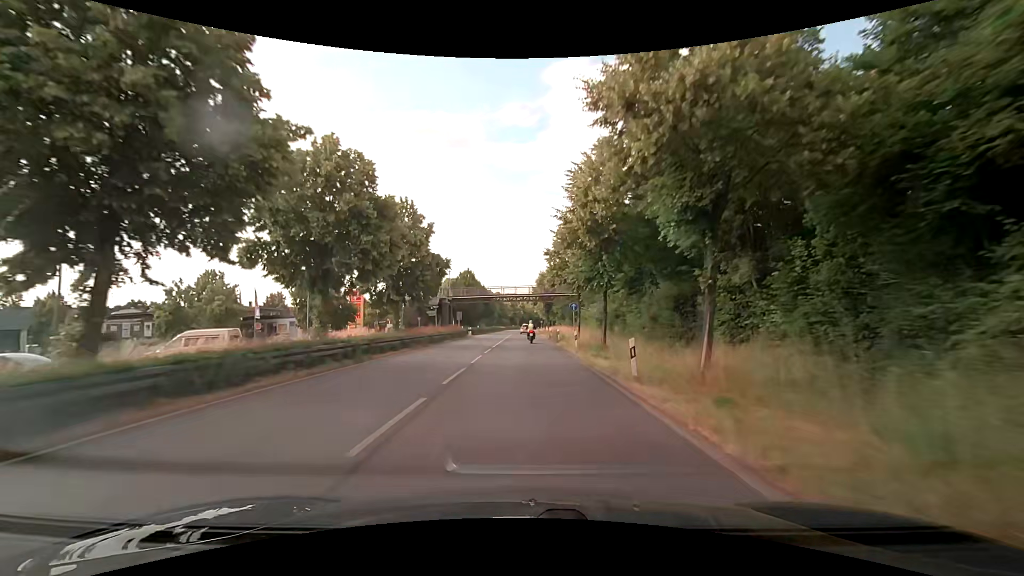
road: primary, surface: asphalt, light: Day
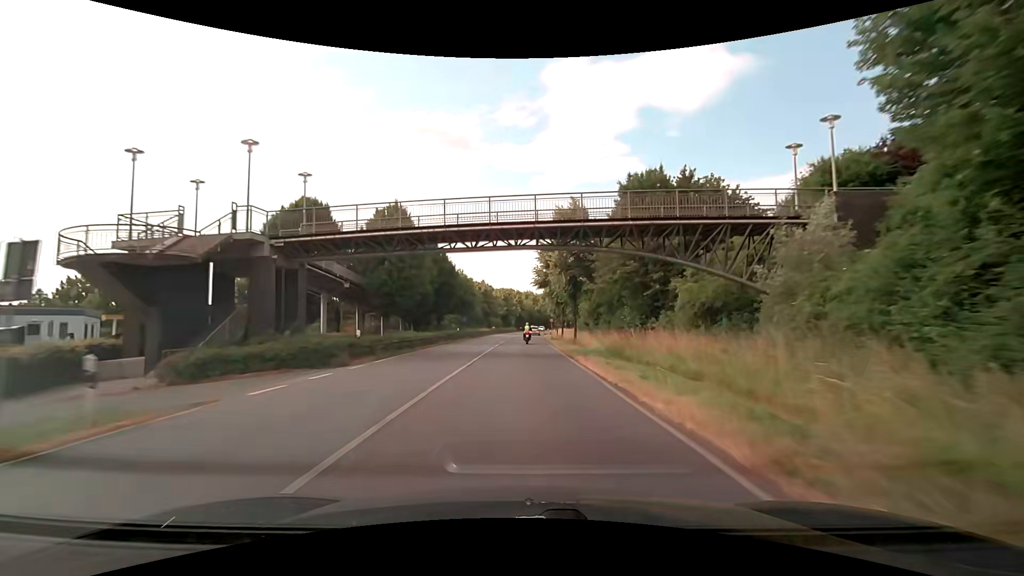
(-0.2, +52.2) m; 0°
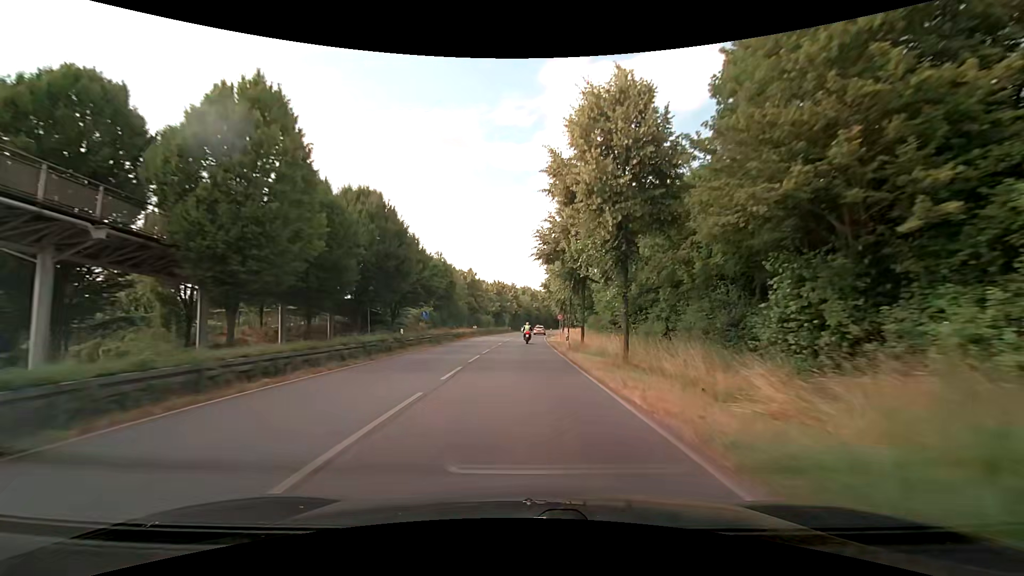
(-0.1, +21.8) m; 0°
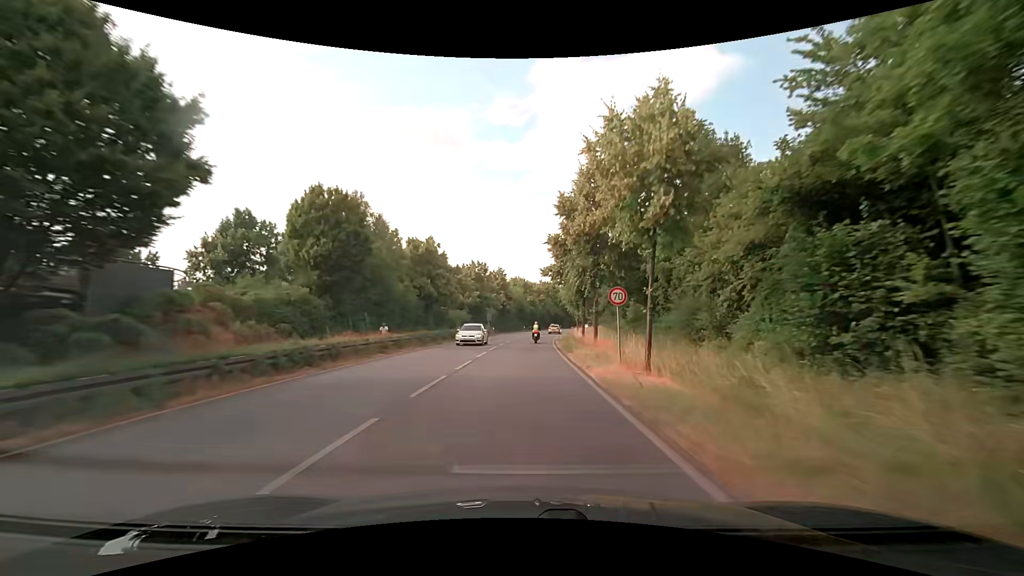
(+0.3, +33.6) m; +2°
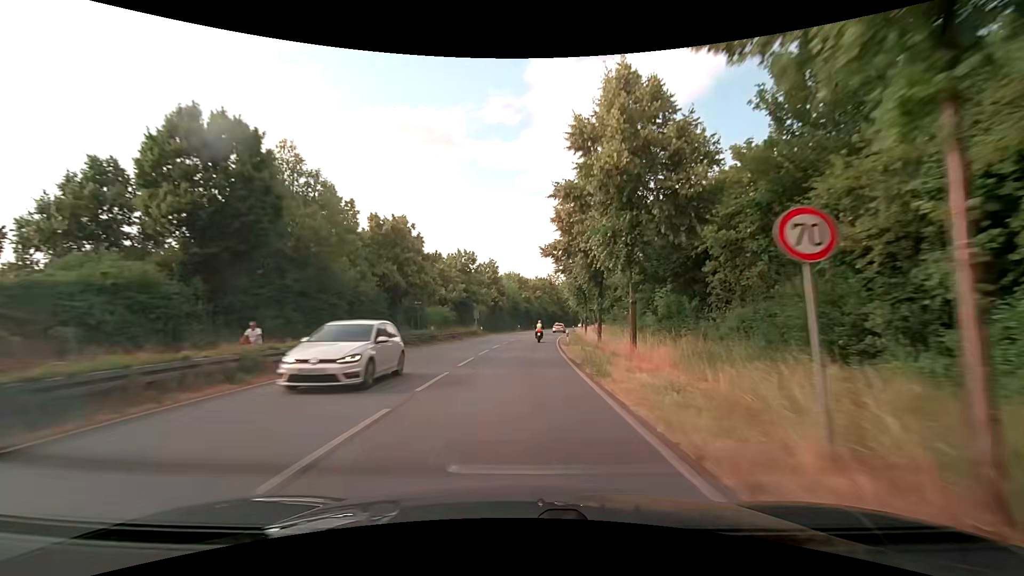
(0.0, +11.3) m; 0°
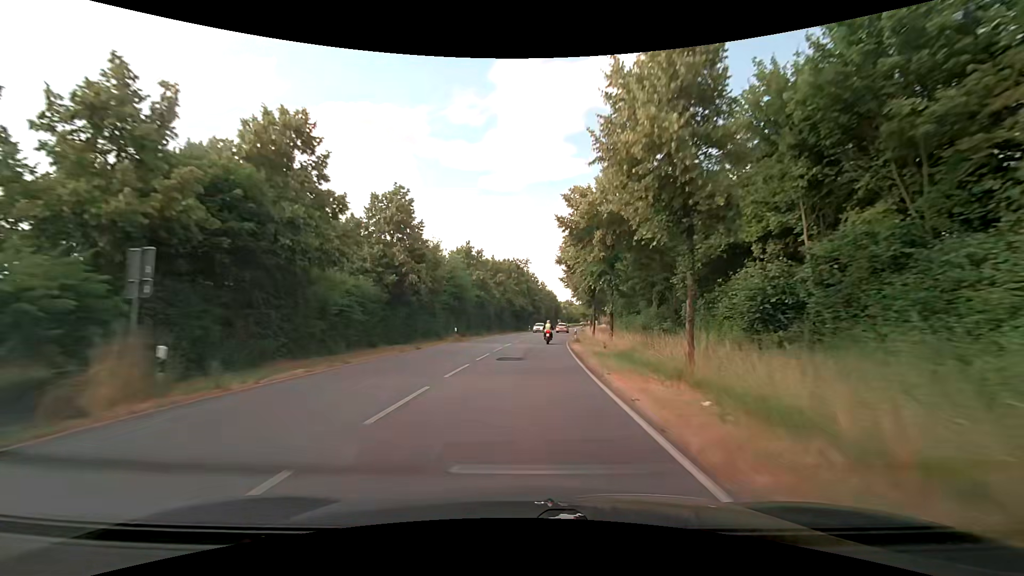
(+1.4, +45.5) m; +5°
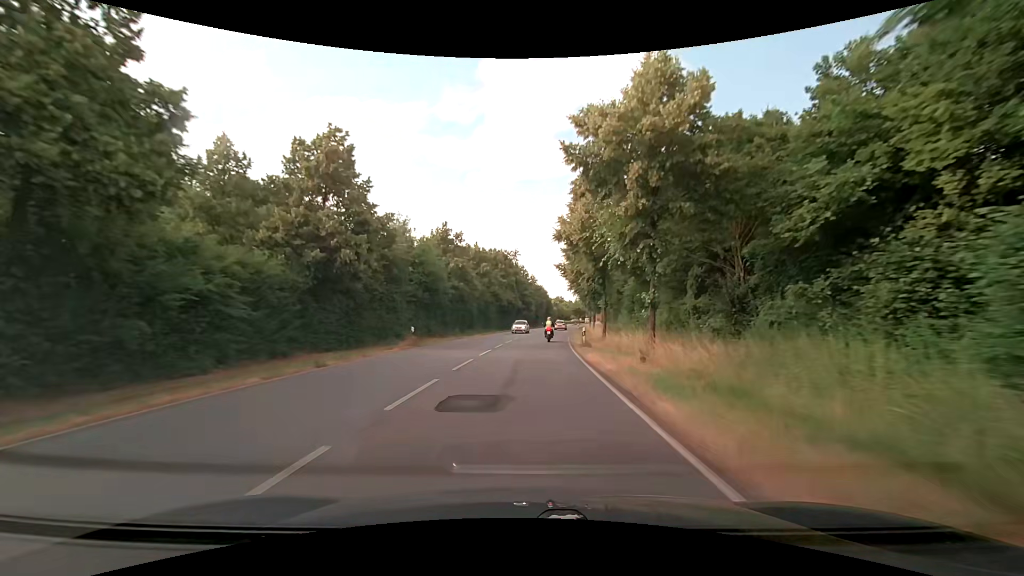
(+0.1, +11.2) m; +1°
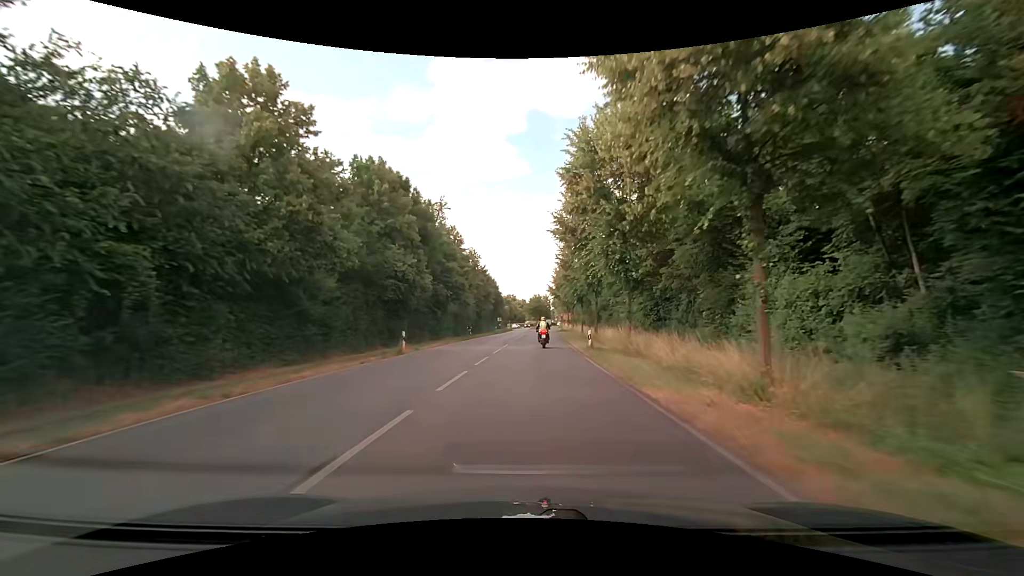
(+2.5, +51.4) m; +6°
(0, +10) (0, +20) (+1, +30) (+1, +40) (+1, +50) (+2, +60) (+2, +70) (+3, +80) (+3, +90) (+4, +100) m
